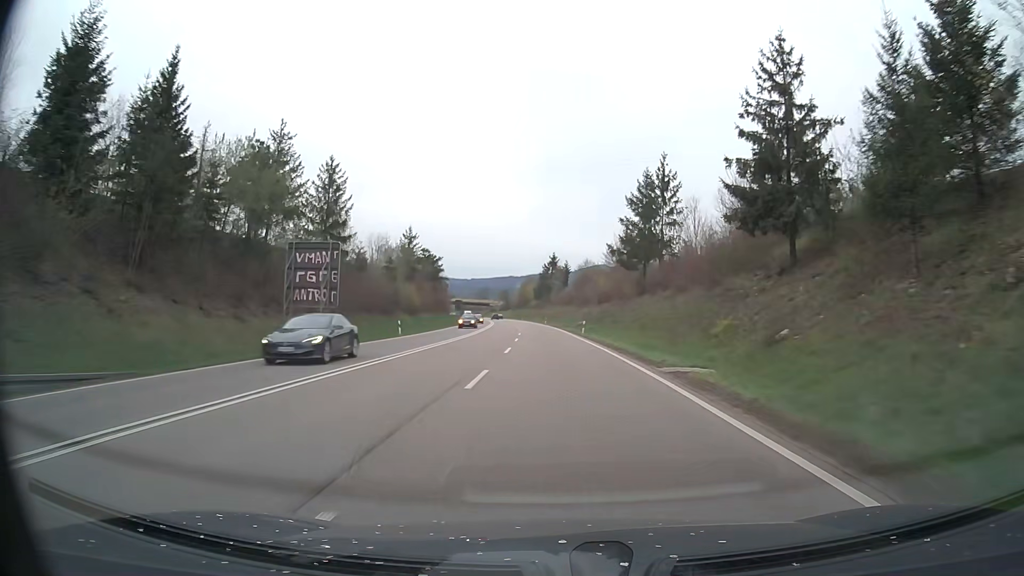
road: trunk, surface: asphalt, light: Day
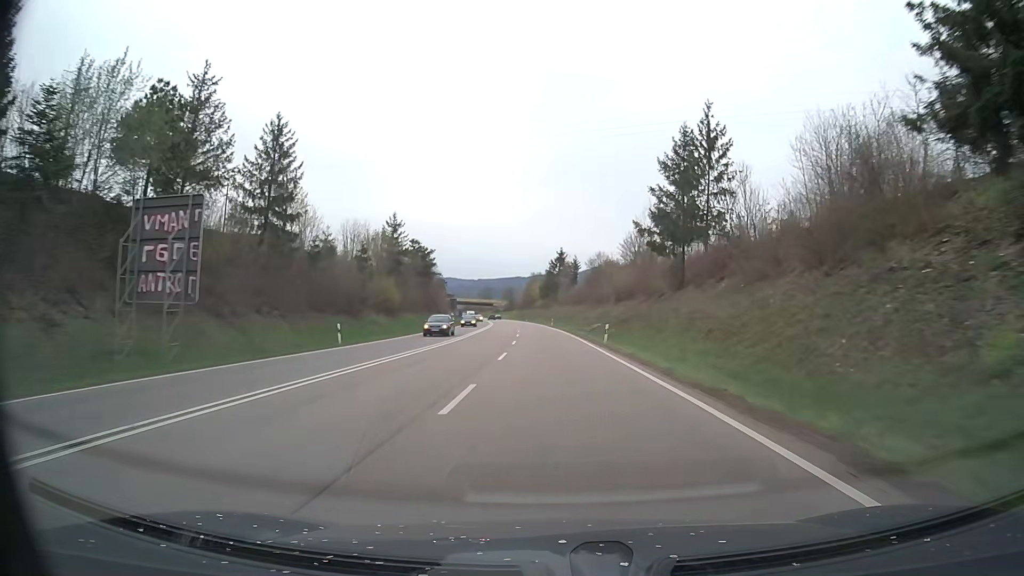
(0.0, +15.1) m; 0°
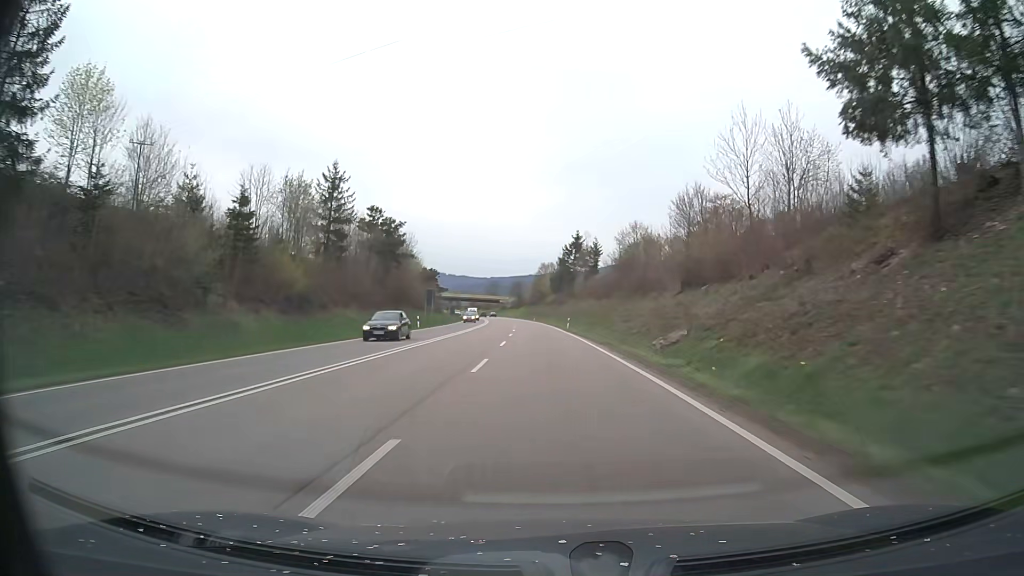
(-0.4, +30.3) m; -1°
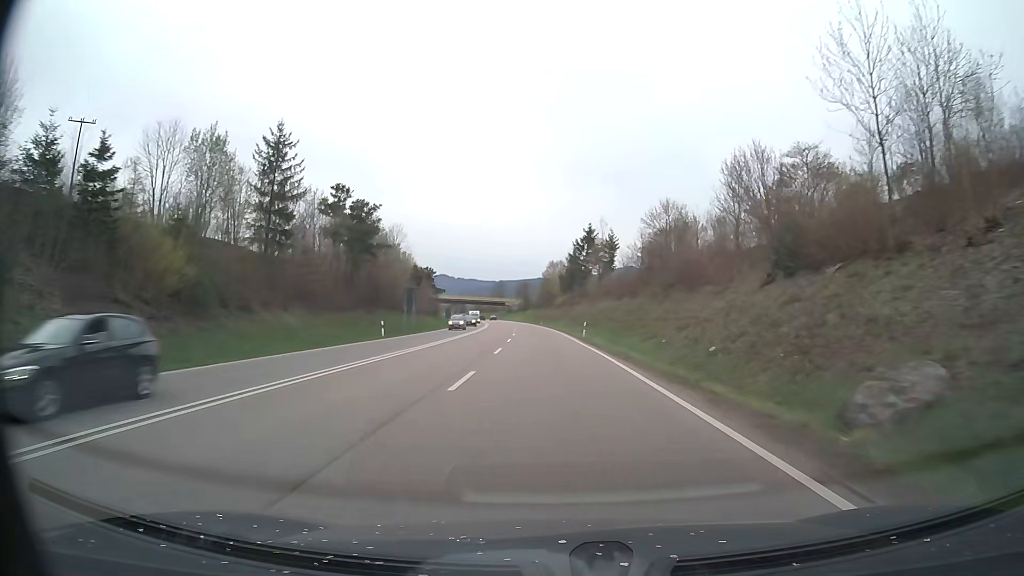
(-0.1, +15.1) m; -1°
